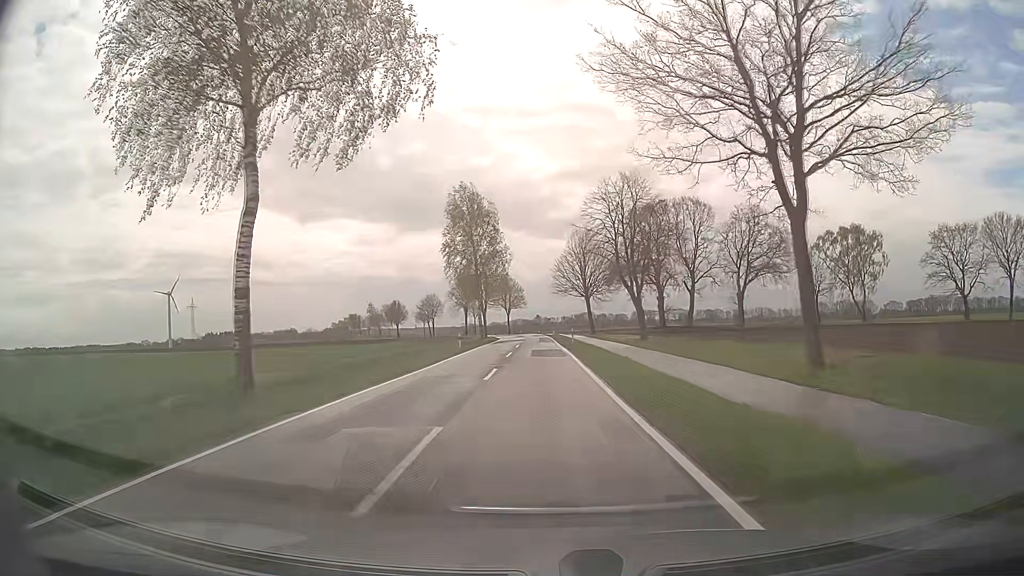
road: secondary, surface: asphalt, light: Day
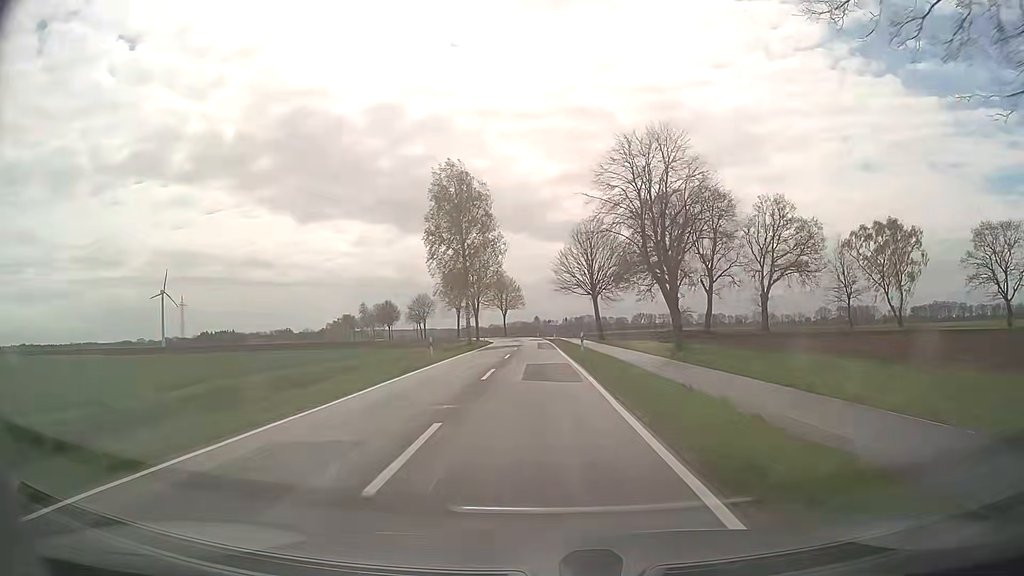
(0.0, +11.3) m; 0°
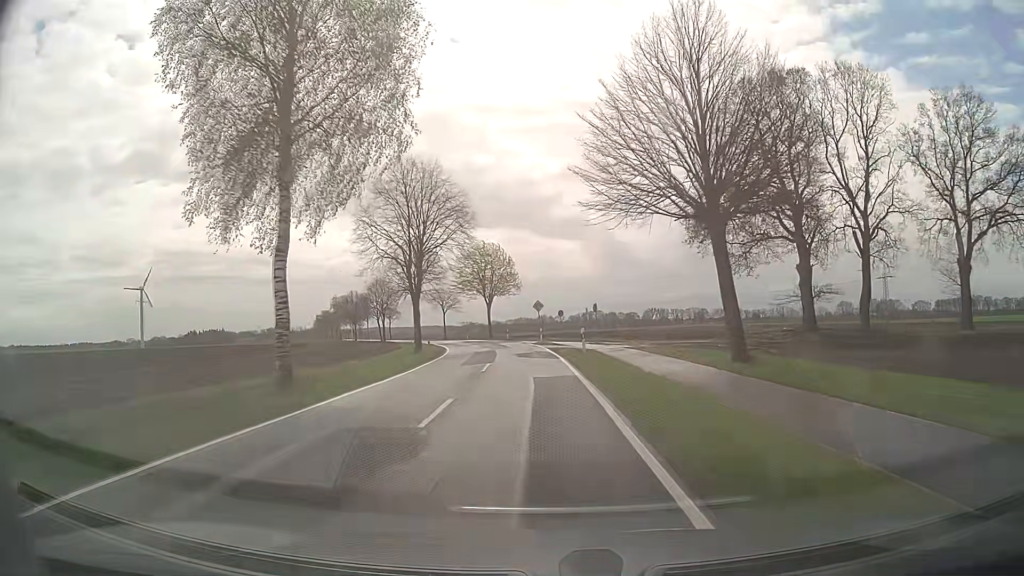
(-0.3, +45.2) m; -1°
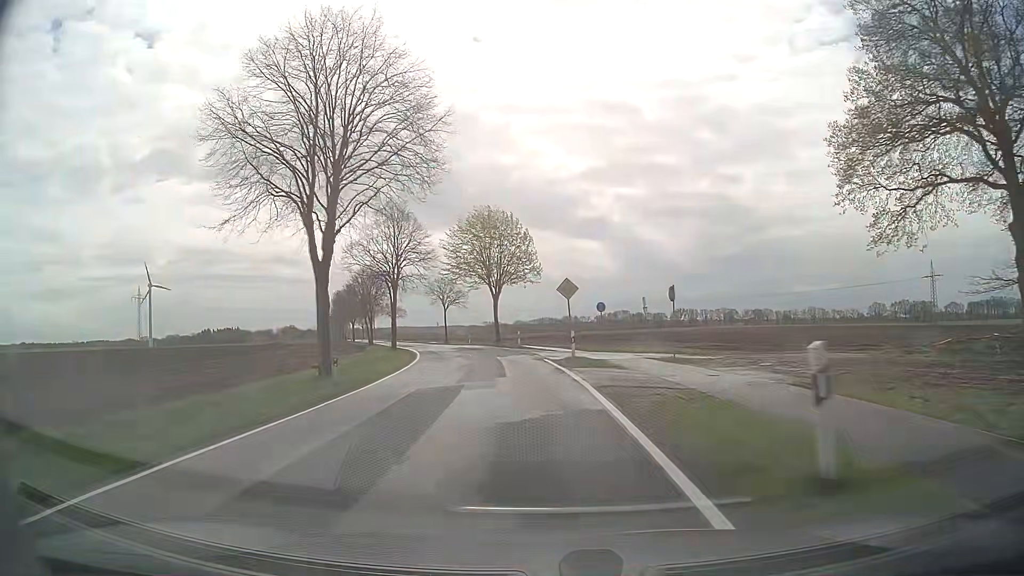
(-0.2, +22.5) m; -2°
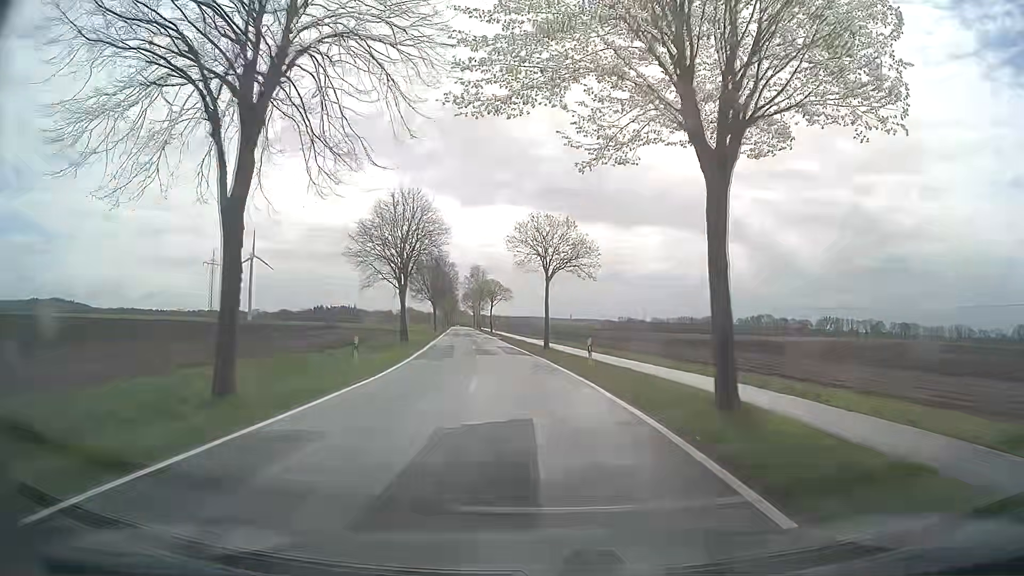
(-4.0, +44.7) m; -11°
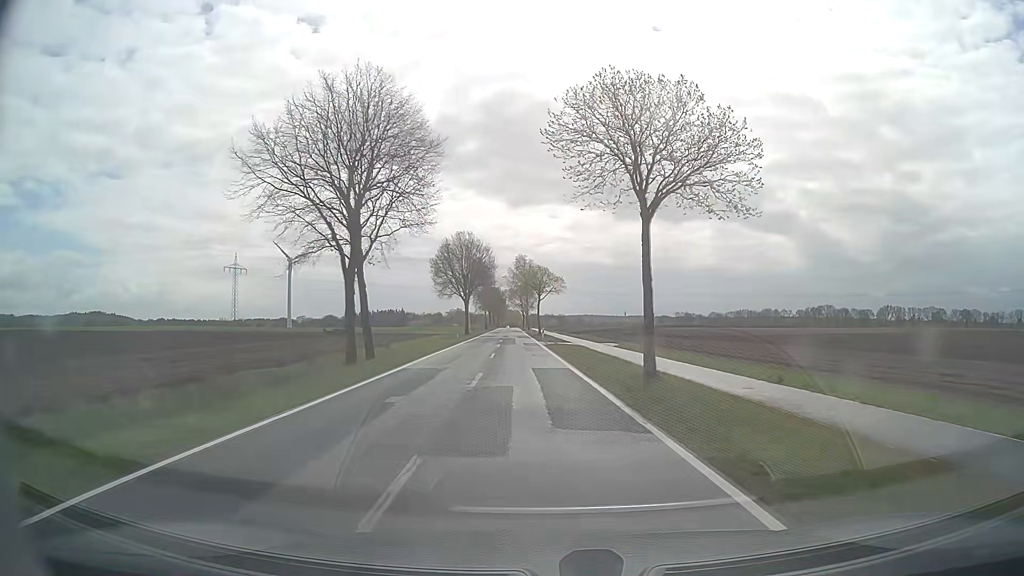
(-1.1, +23.0) m; -5°
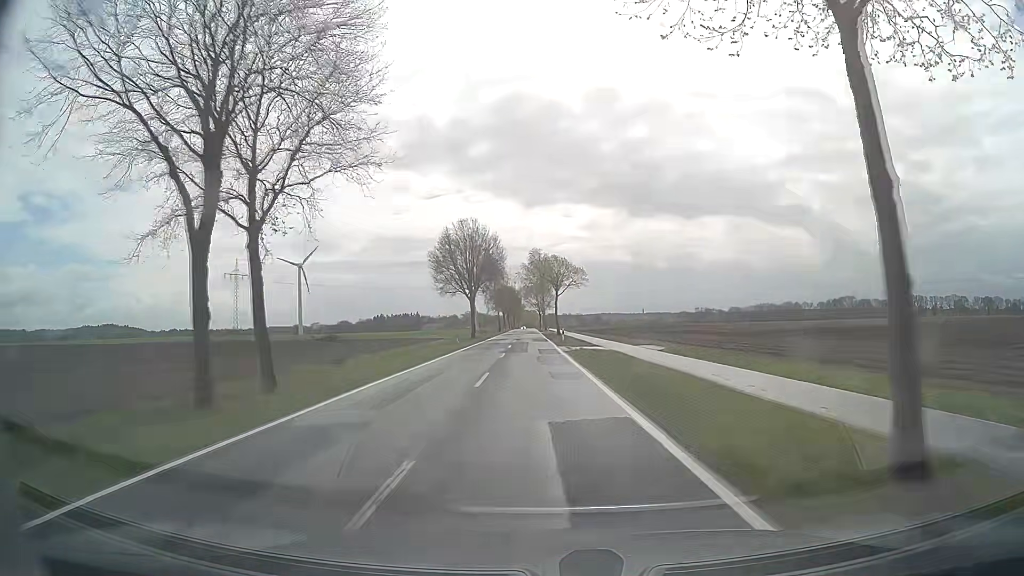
(-0.2, +11.8) m; -2°
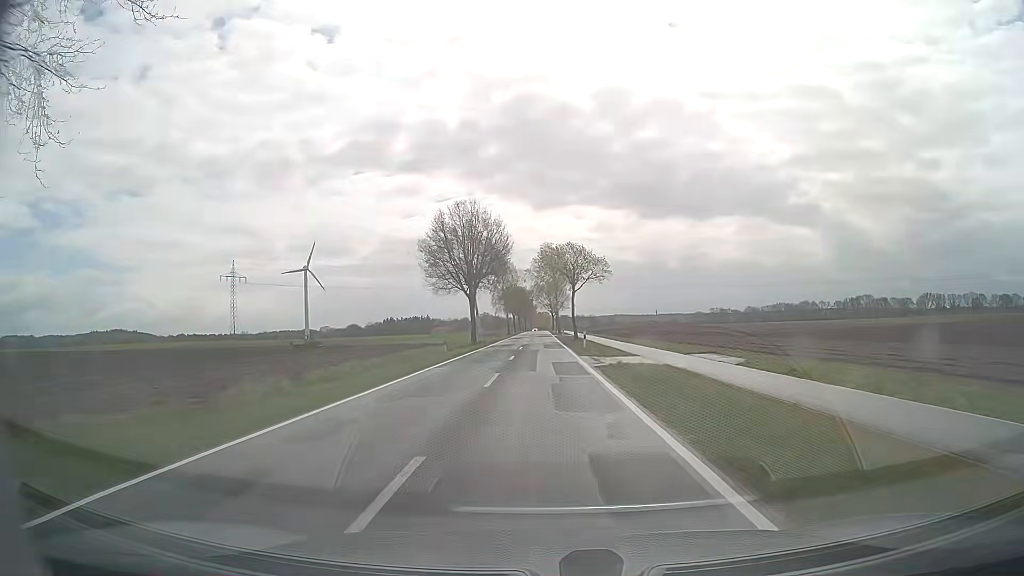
(-0.1, +11.9) m; -1°
(0, +10) (0, +20) (0, +30) (0, +40) (0, +50) (0, +60) (0, +70) (0, +80) (0, +90) (0, +100) m
